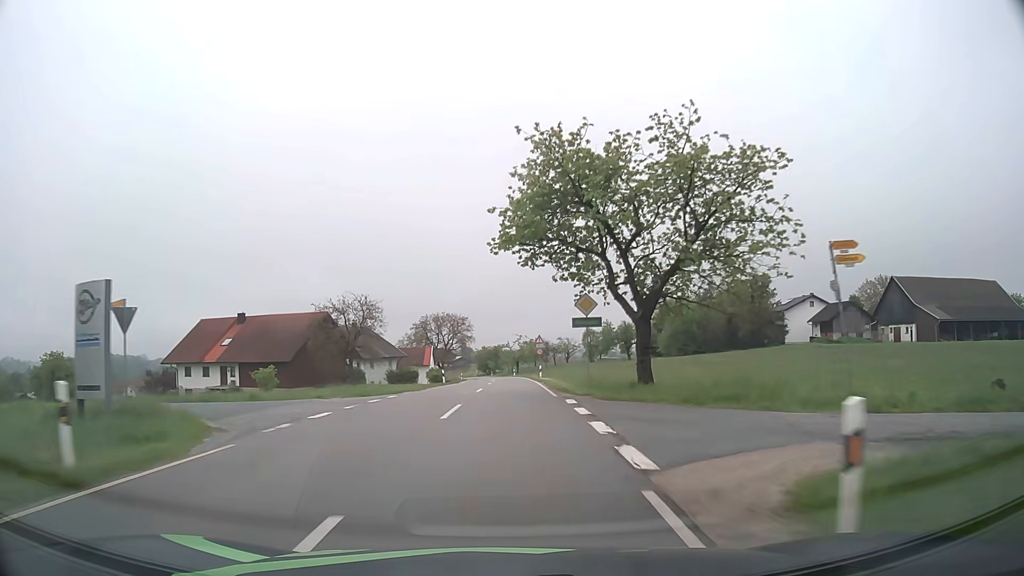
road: tertiary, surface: asphalt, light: Day
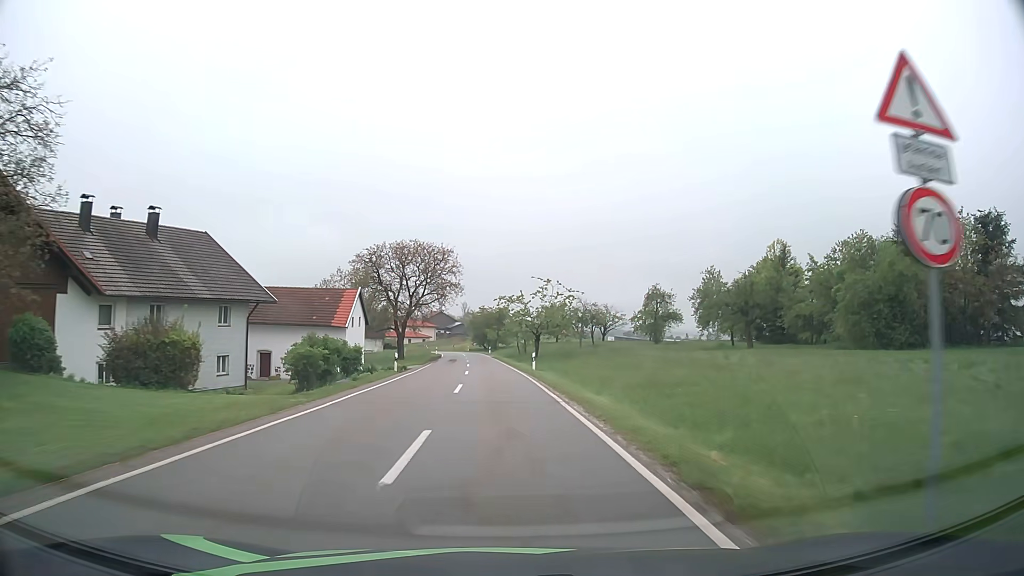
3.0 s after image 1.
(+0.1, +55.1) m; -1°
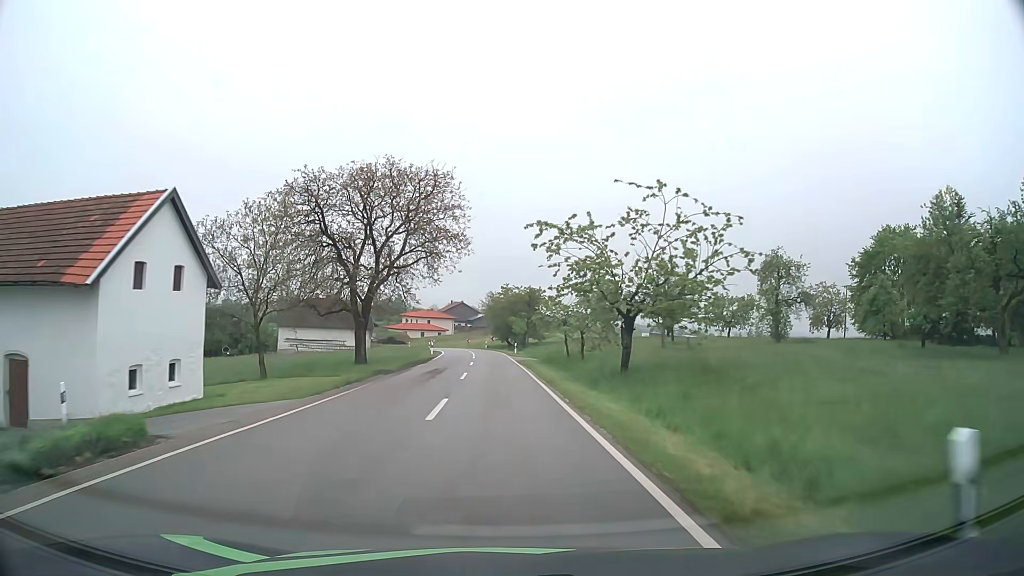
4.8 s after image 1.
(-0.5, +31.5) m; -2°
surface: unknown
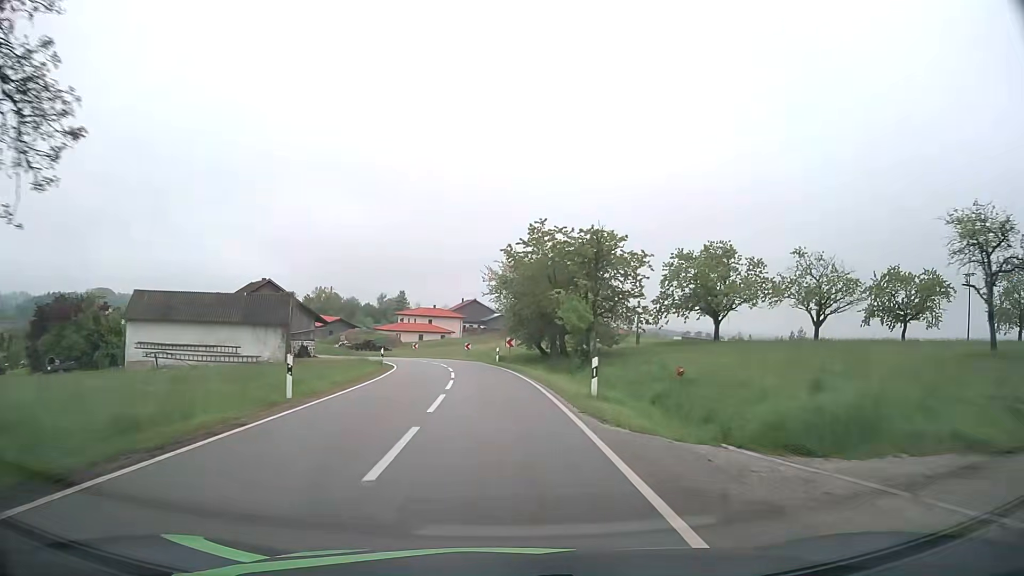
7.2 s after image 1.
(-0.7, +40.7) m; -2°
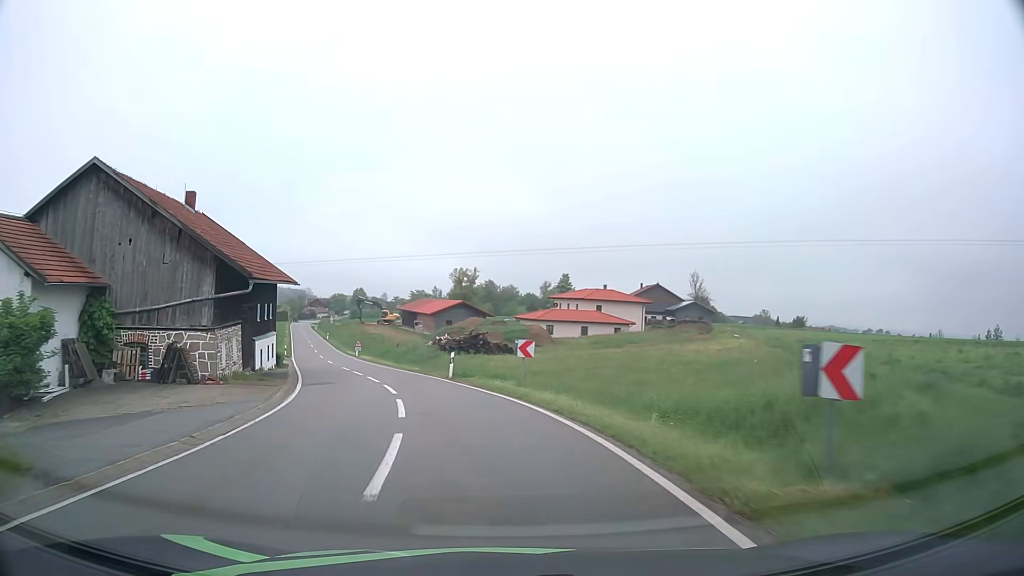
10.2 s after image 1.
(-4.1, +48.0) m; -14°
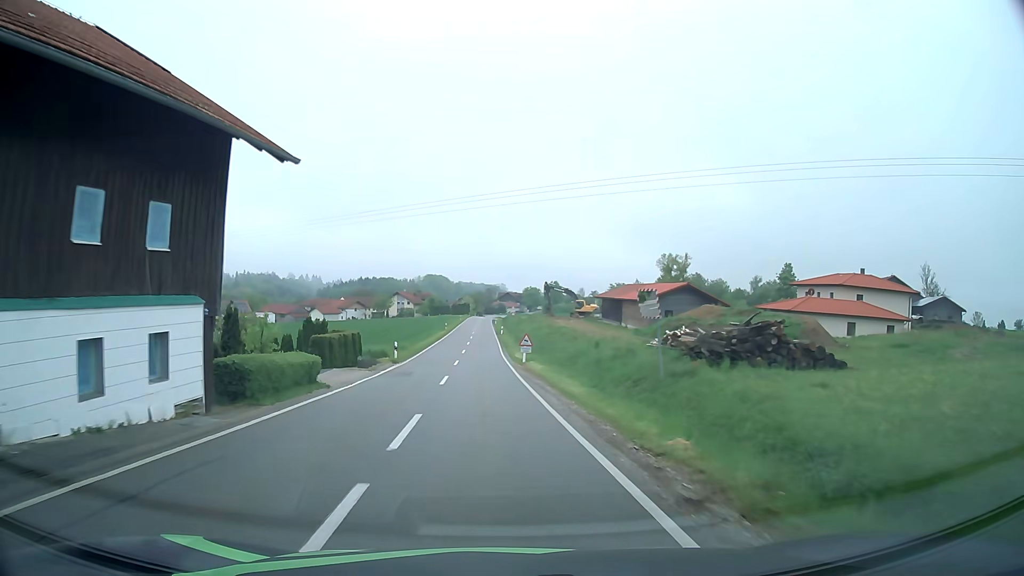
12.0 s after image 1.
(-4.3, +28.0) m; -17°
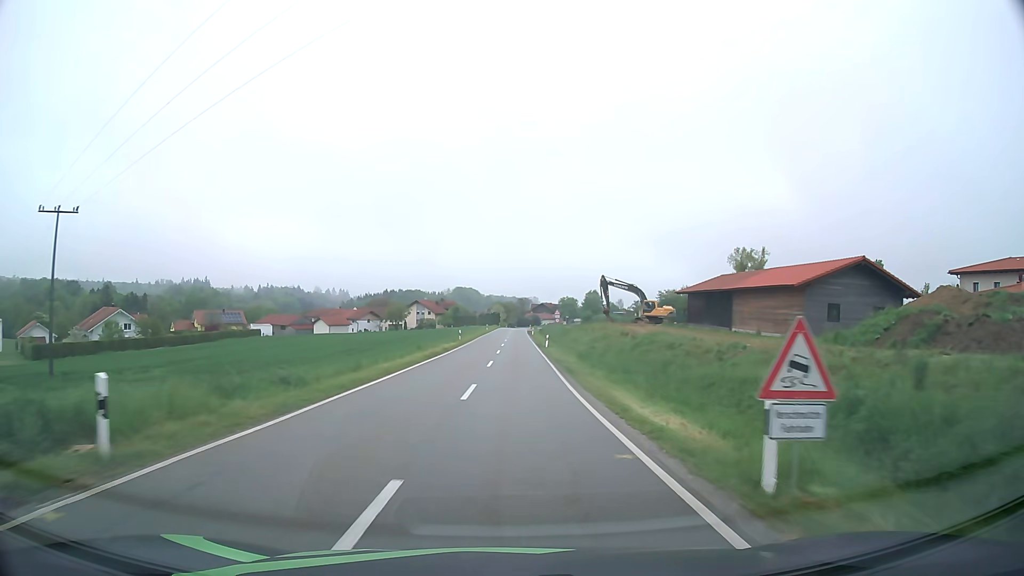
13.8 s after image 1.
(-1.3, +30.2) m; -3°
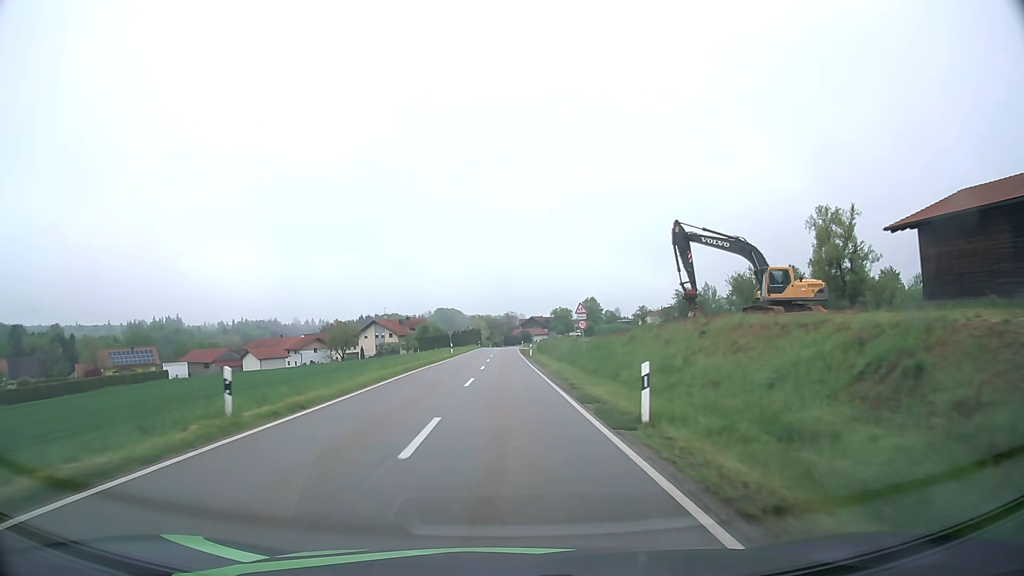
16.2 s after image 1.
(+0.8, +43.2) m; +1°
(0, +10) (0, +20) (0, +30) (0, +40) (0, +50) (0, +60) (0, +70) (-1, +80) (-1, +90) (0, +100) m
